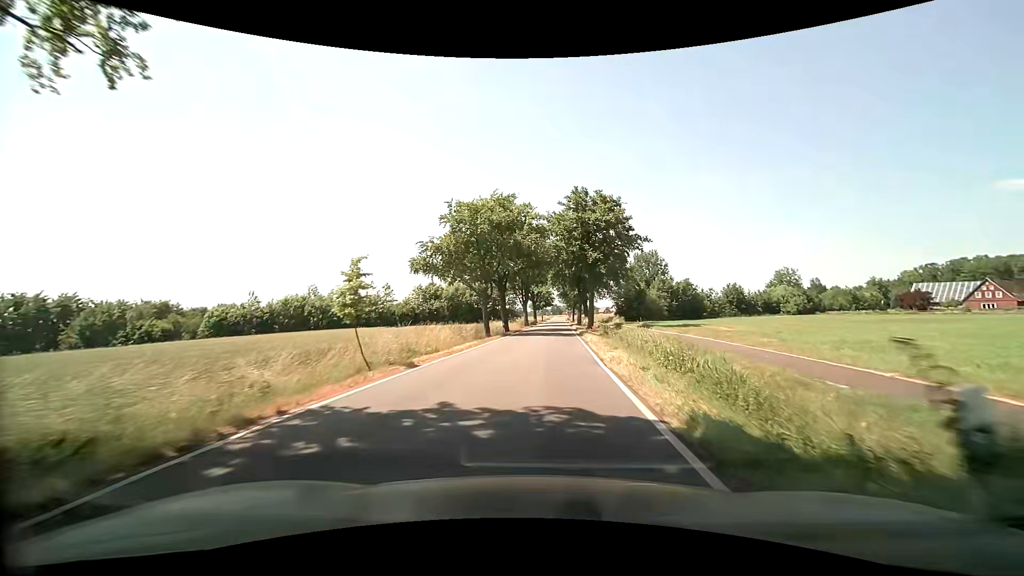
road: secondary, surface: asphalt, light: Day
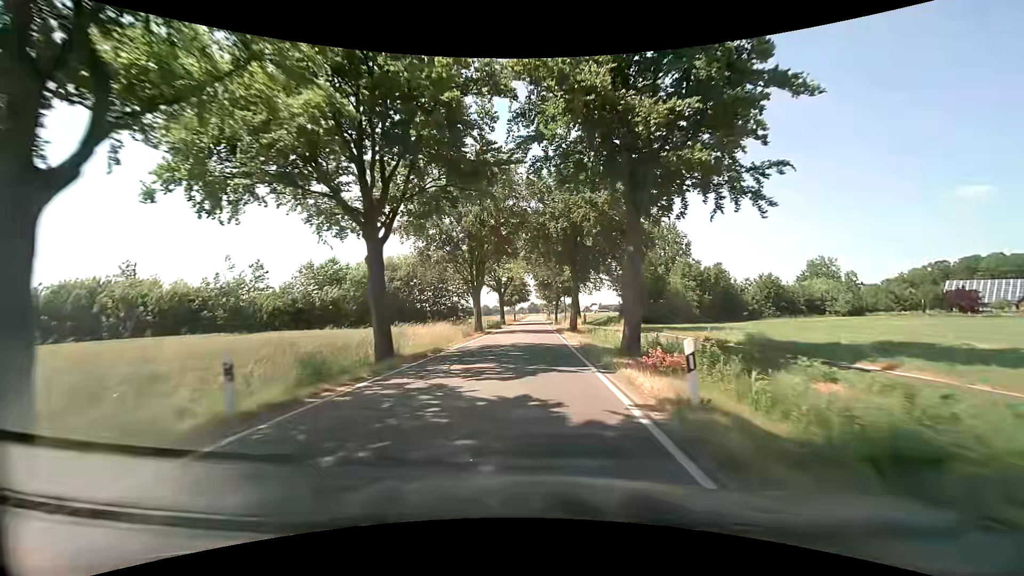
(+1.5, +34.3) m; +3°
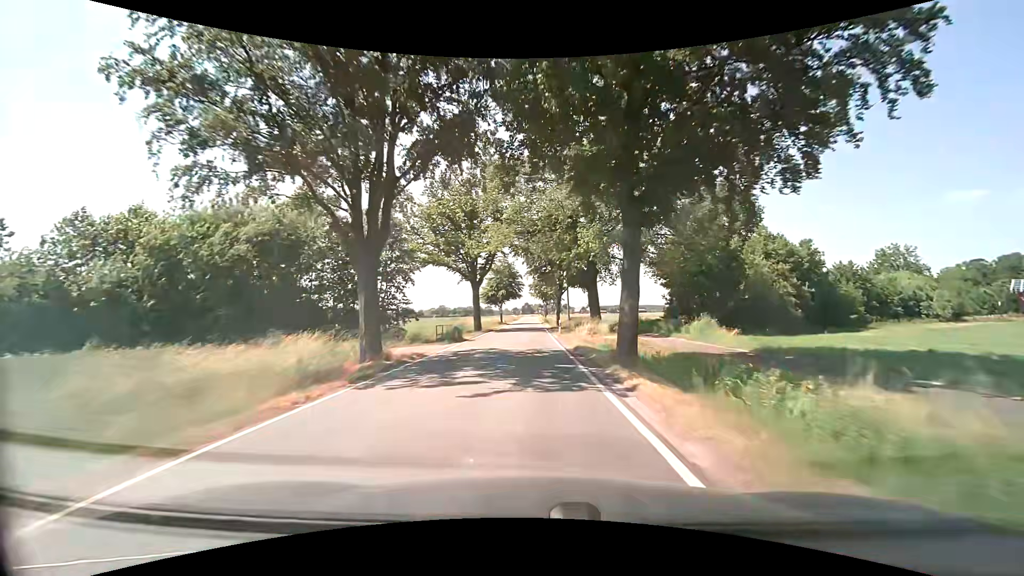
(+0.3, +26.8) m; +1°
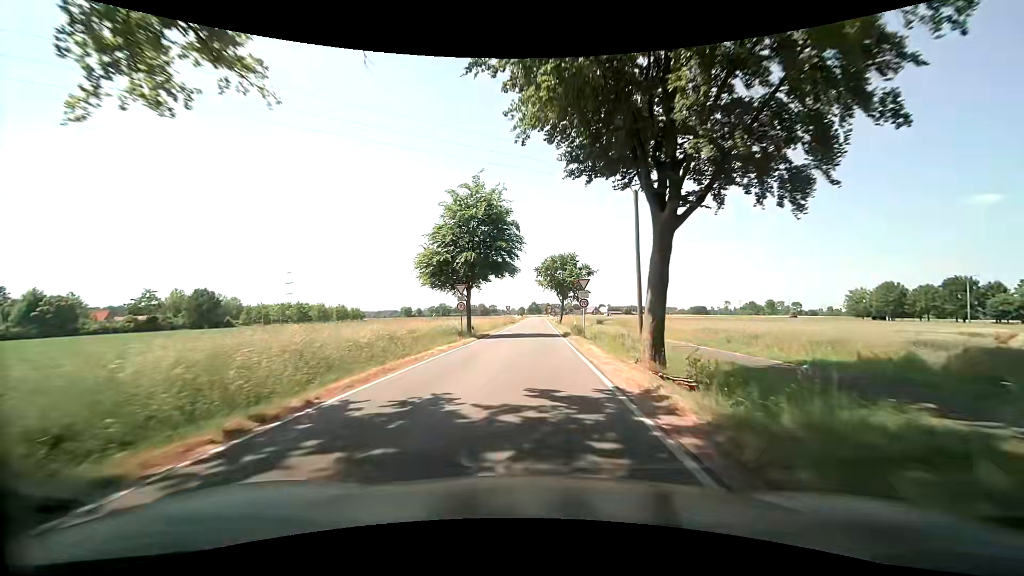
(-0.6, +48.3) m; -1°
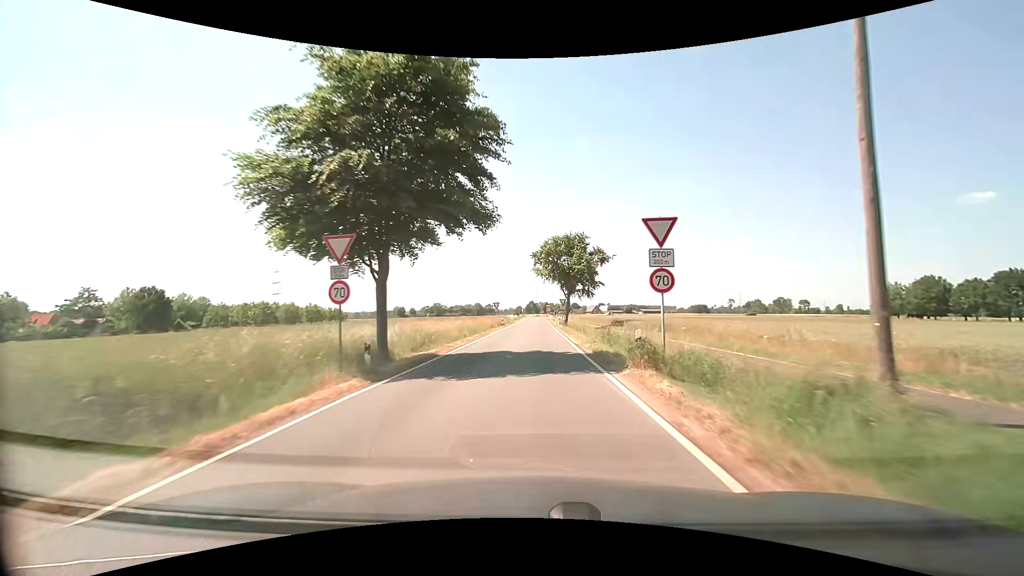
(0.0, +19.9) m; 0°
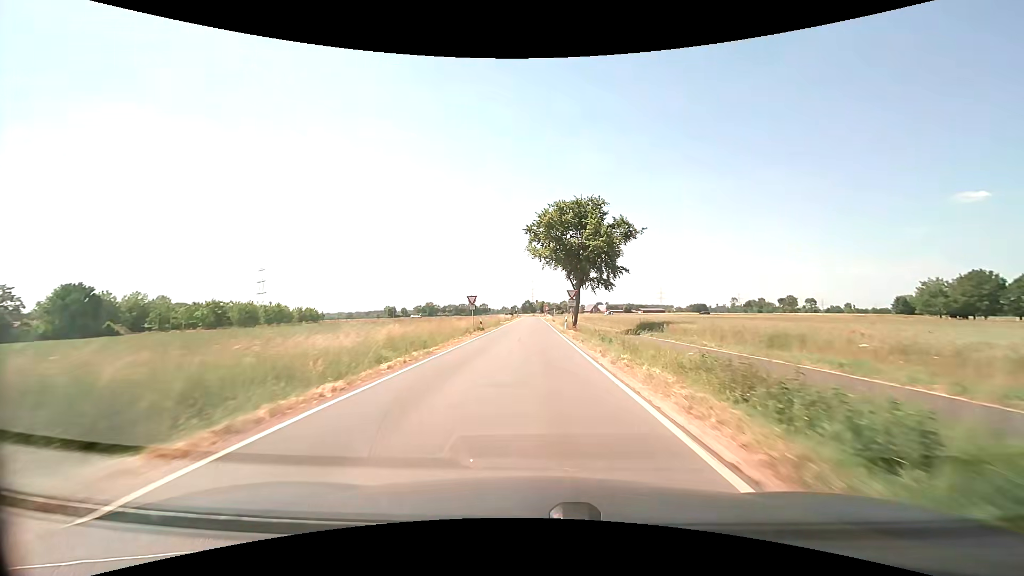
(0.0, +20.0) m; 0°
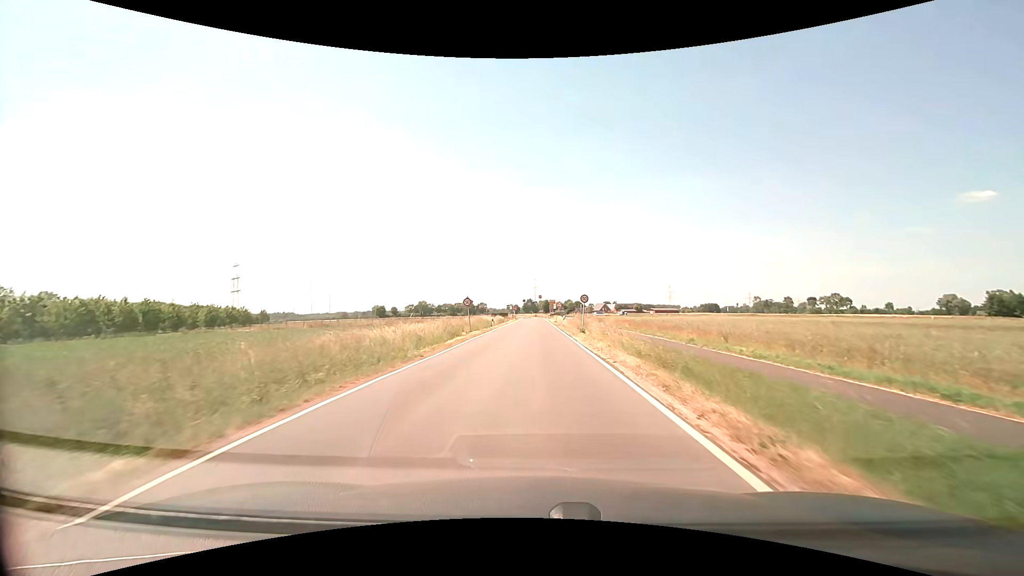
(-0.2, +46.4) m; -1°
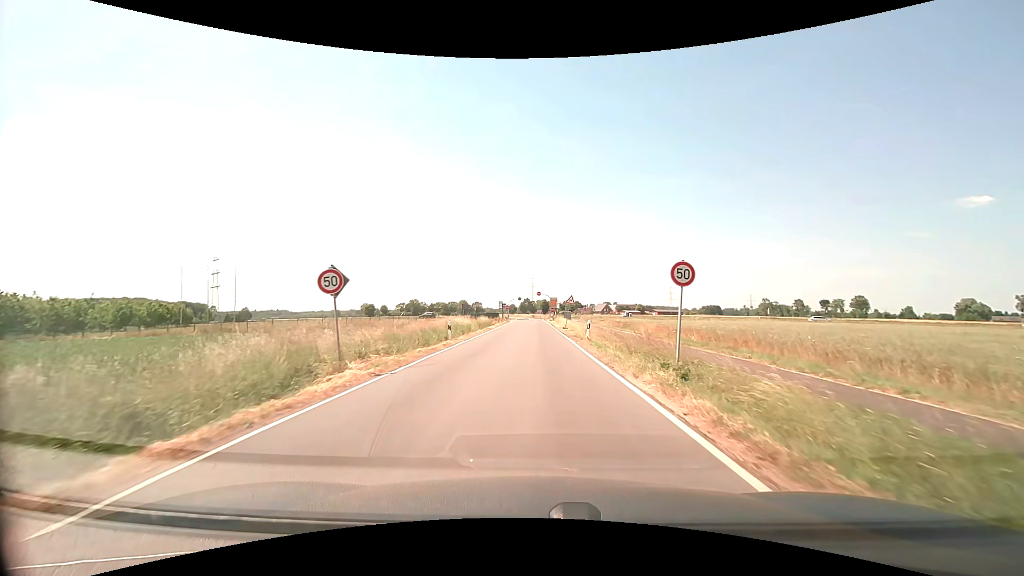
(+0.1, +23.9) m; +1°
(0, +10) (0, +20) (0, +30) (0, +40) (0, +50) (0, +60) (0, +70) (0, +80) (0, +90) (0, +100) m
